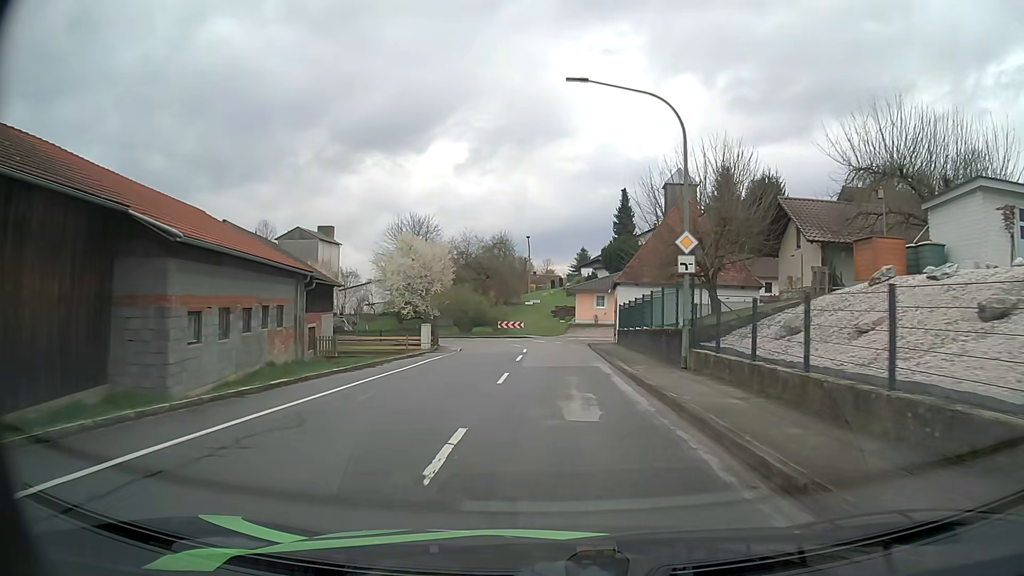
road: tertiary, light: Day
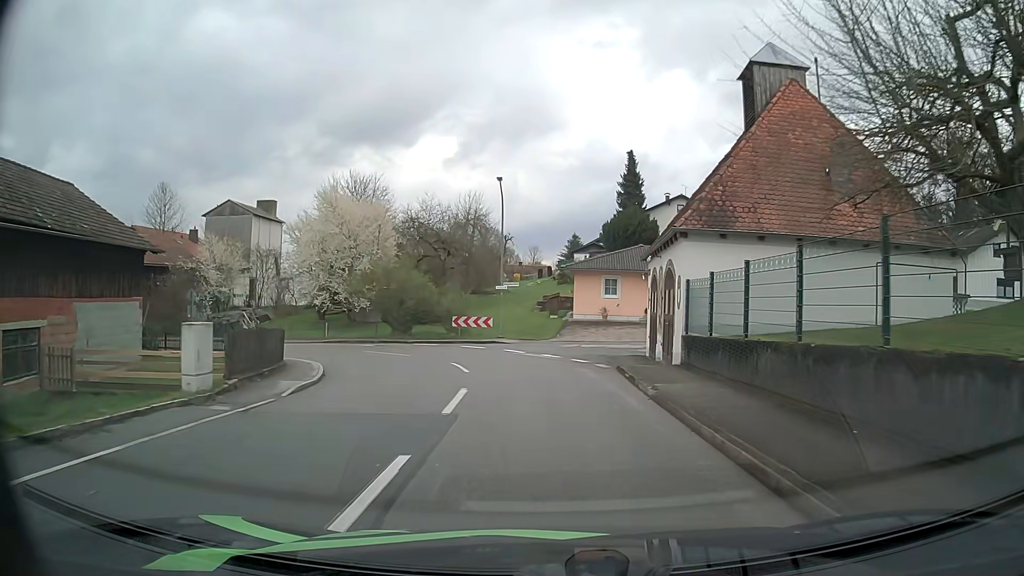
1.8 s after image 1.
(+0.2, +19.9) m; +1°
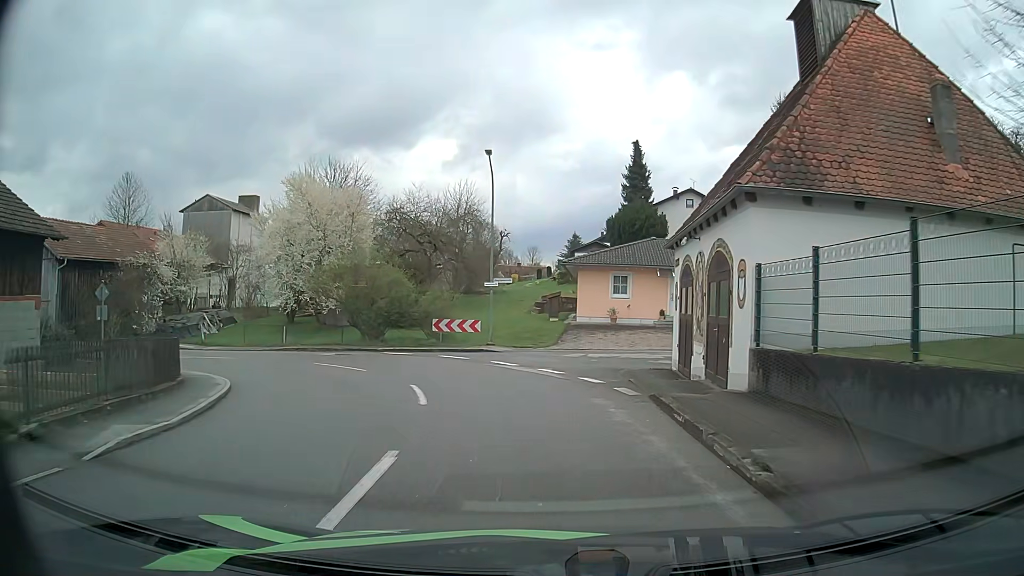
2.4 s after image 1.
(0.0, +5.6) m; +1°
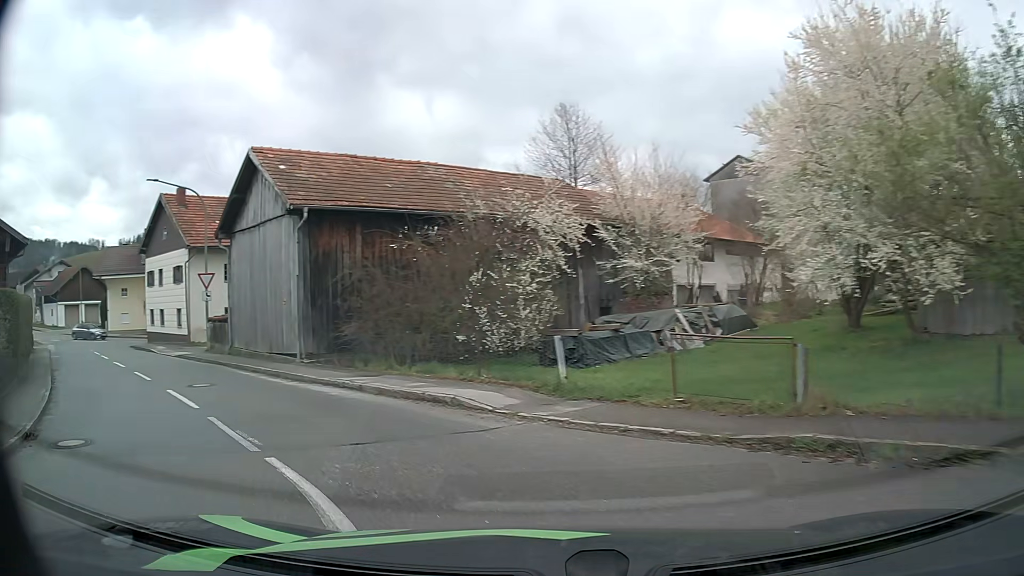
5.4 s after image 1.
(-6.1, +20.2) m; -52°
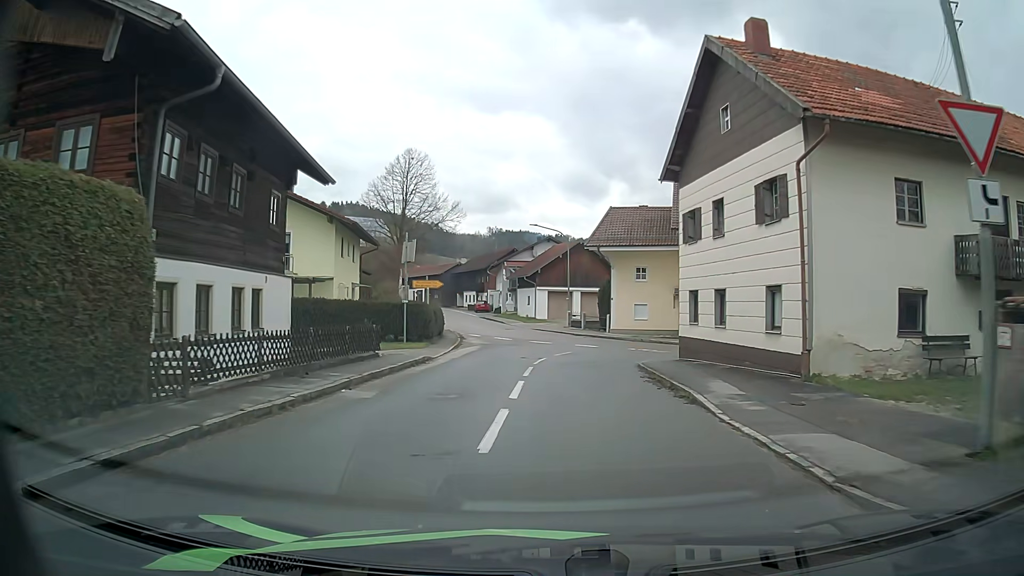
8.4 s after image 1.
(-12.4, +20.2) m; -45°
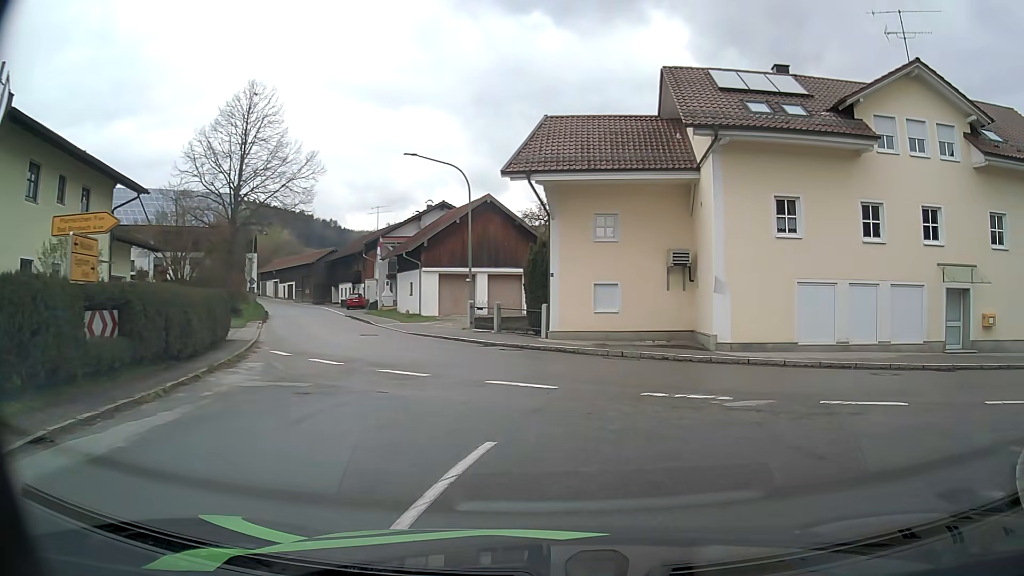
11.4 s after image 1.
(+0.2, +20.2) m; +9°
